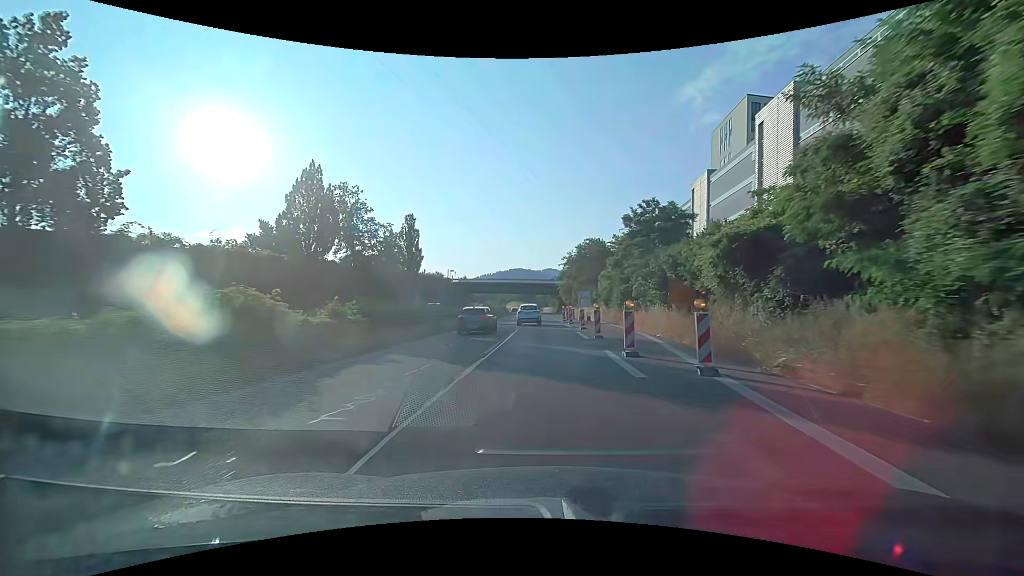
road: trunk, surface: asphalt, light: Day
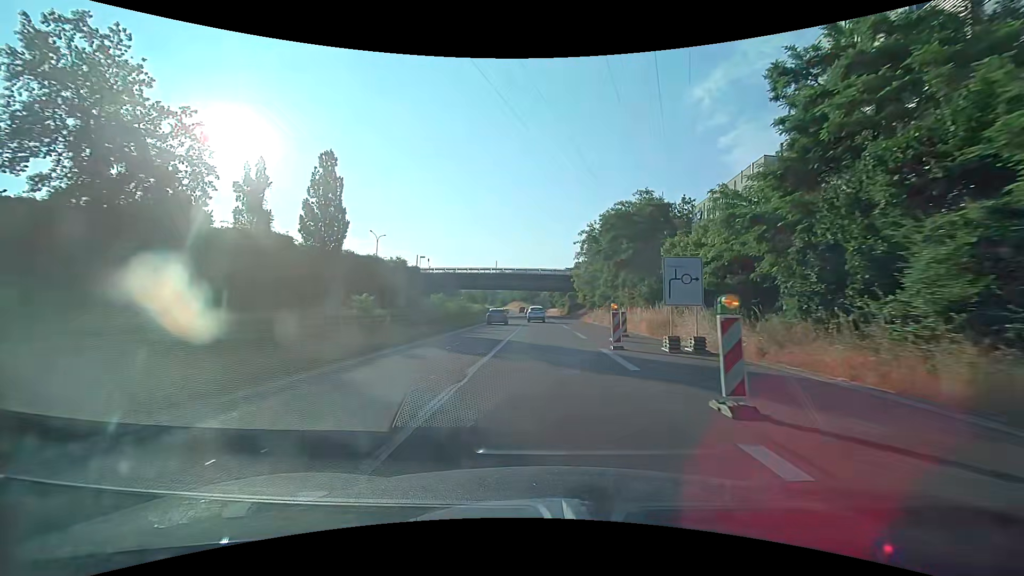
(-0.3, +34.8) m; -1°
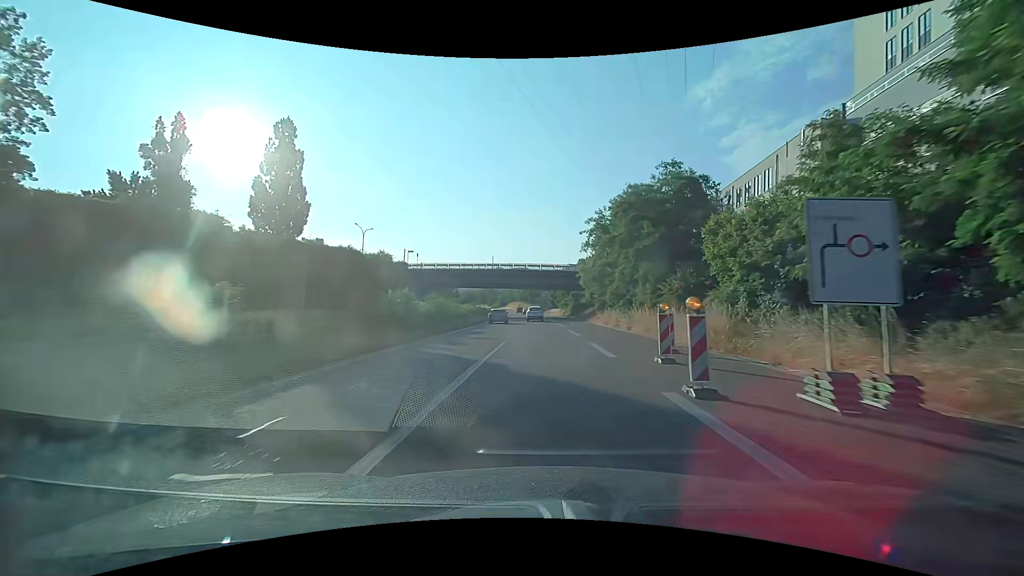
(0.0, +8.8) m; 0°
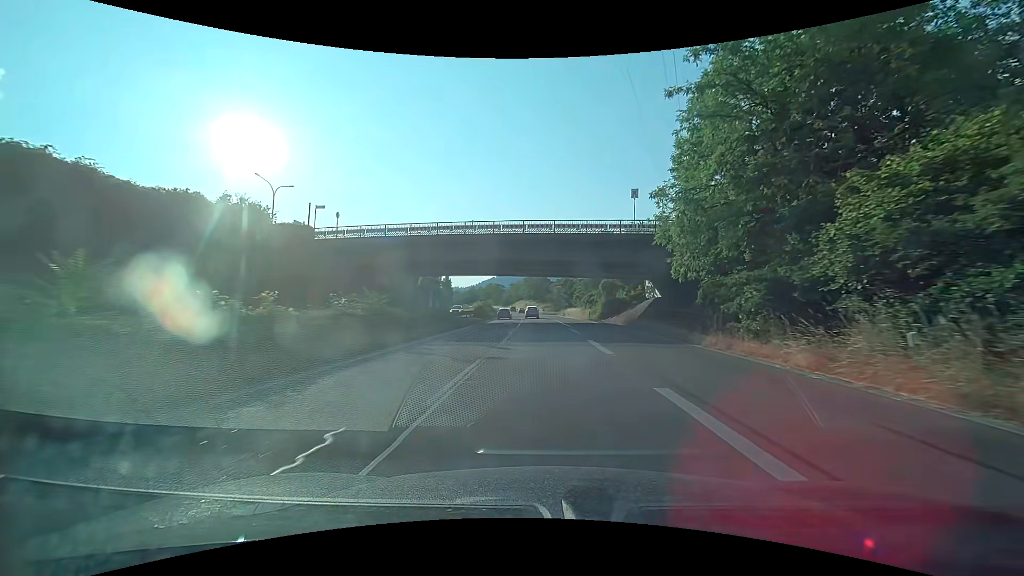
(-0.4, +35.8) m; -1°
